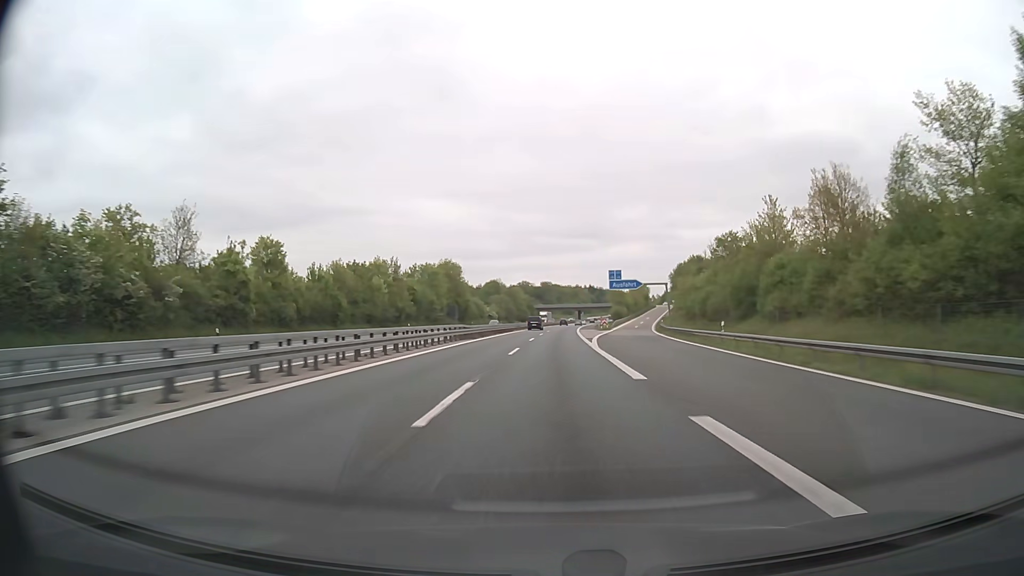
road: motorway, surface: asphalt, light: Day
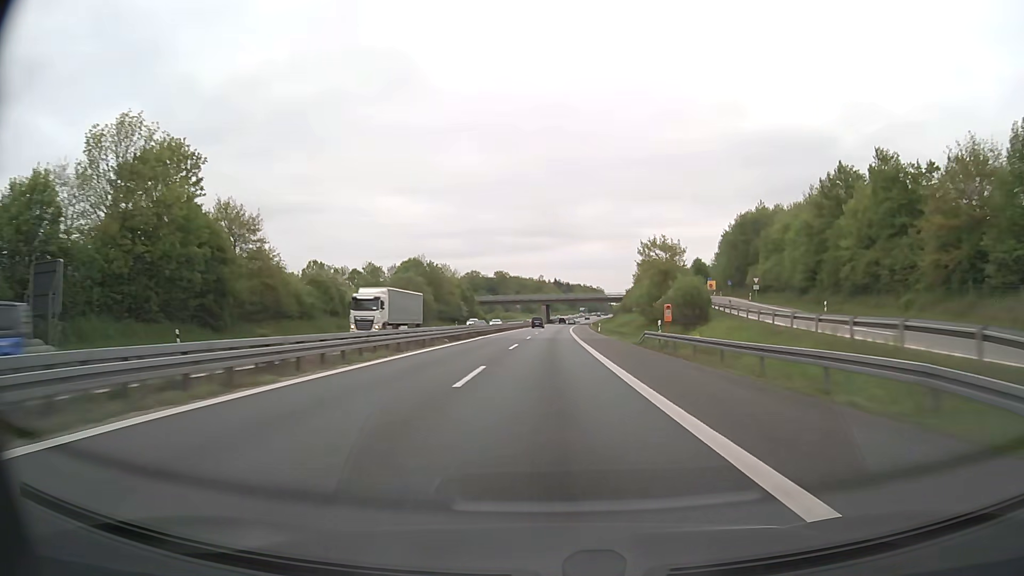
(+3.1, +103.0) m; +3°
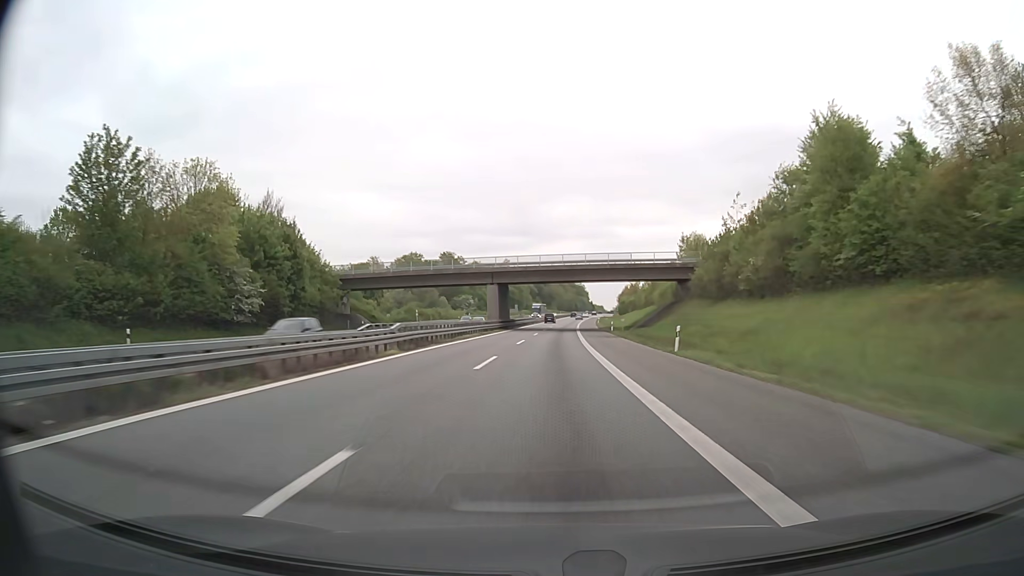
(+1.9, +103.0) m; +2°
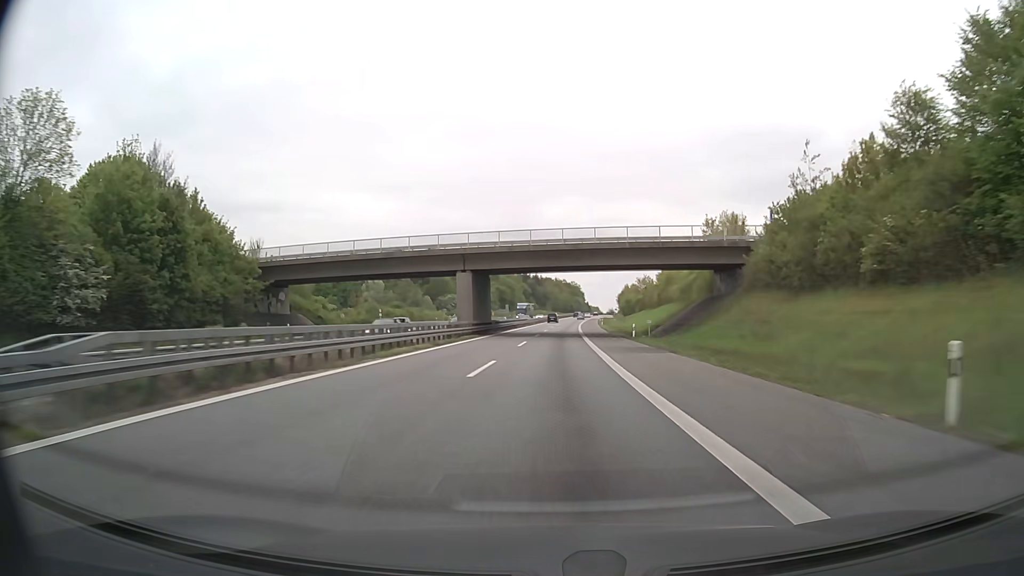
(+0.1, +20.6) m; +1°
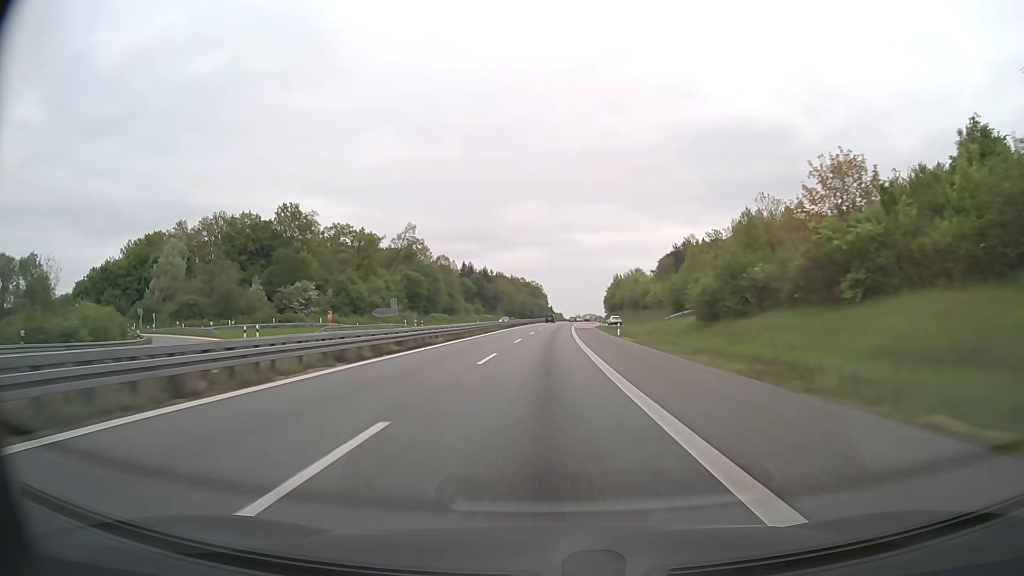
(+3.2, +102.9) m; +4°
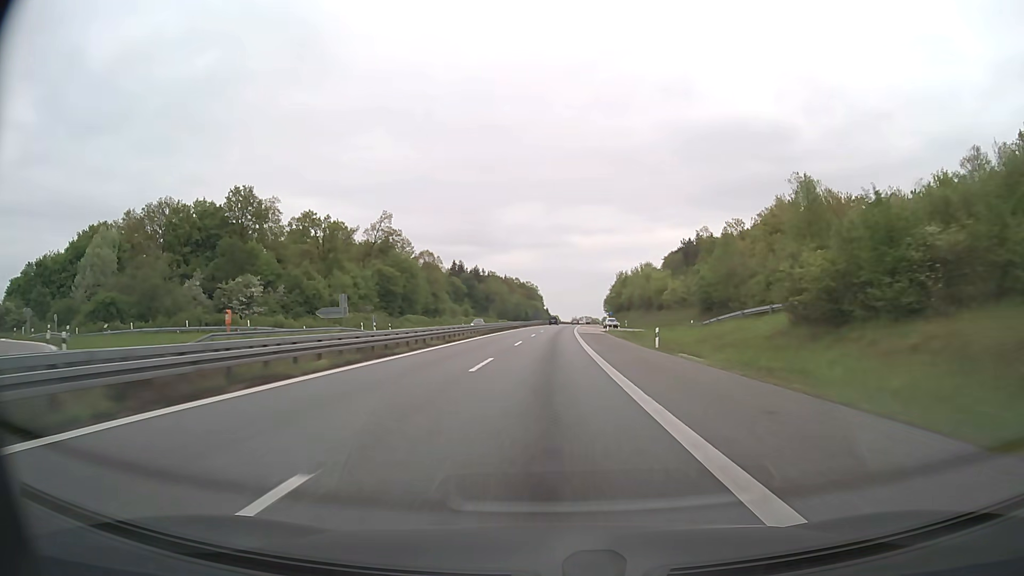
(0.0, +20.6) m; 0°
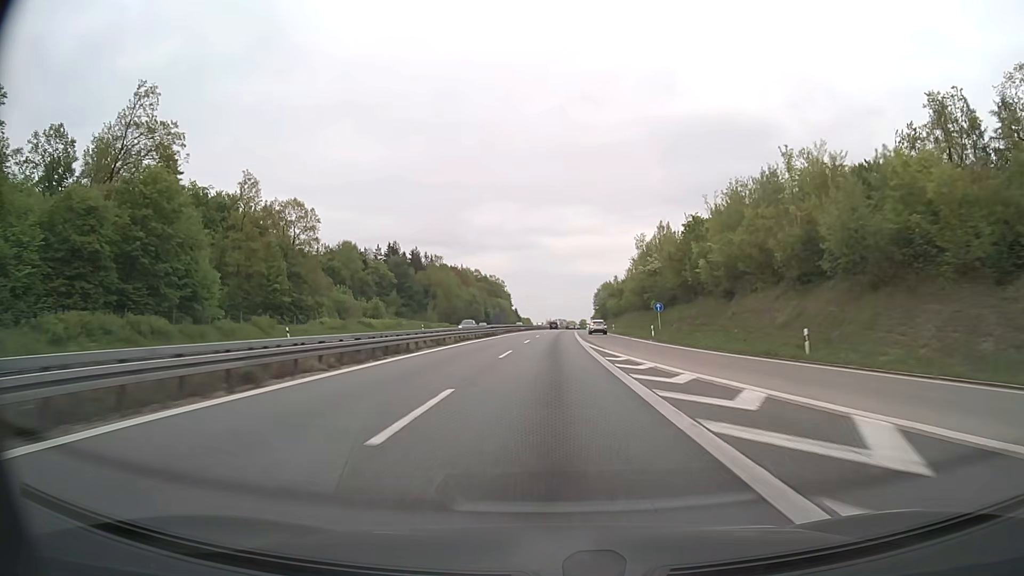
(+1.7, +82.2) m; +2°
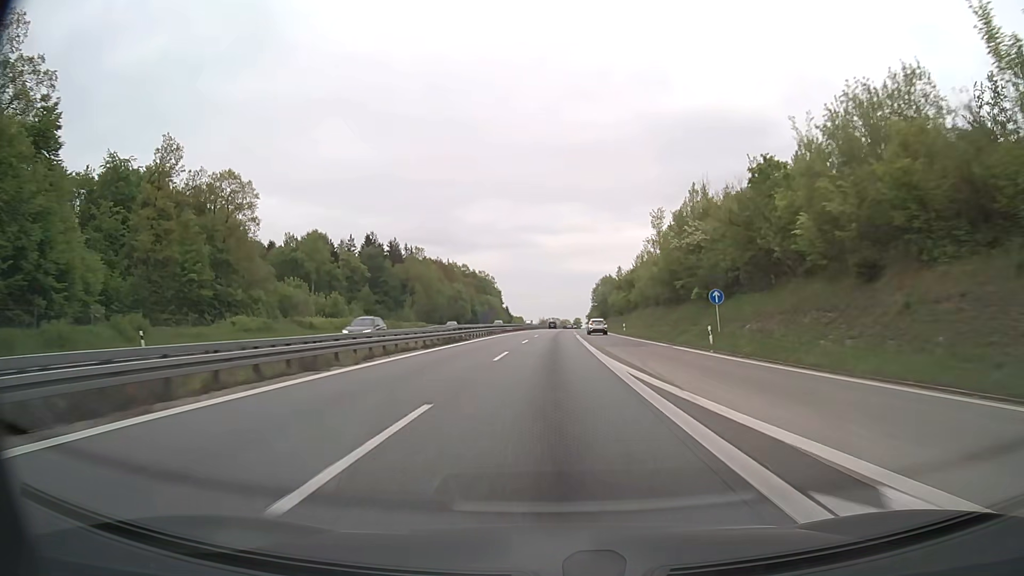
(+0.1, +20.6) m; +1°
(0, +10) (0, +20) (0, +30) (0, +40) (0, +50) (+1, +60) (+1, +70) (+1, +80) (+1, +90) (+1, +100) m
